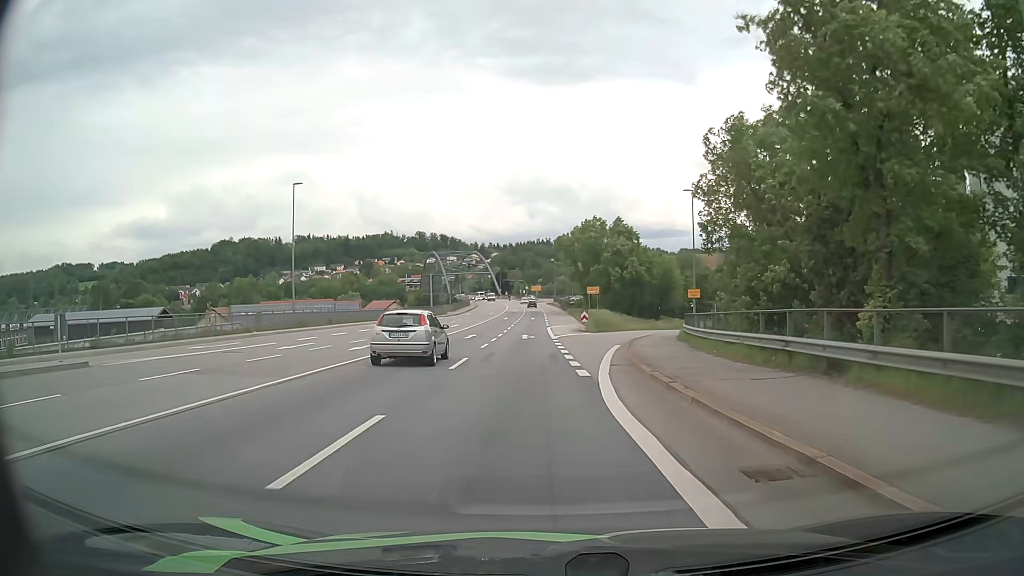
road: primary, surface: asphalt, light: Day
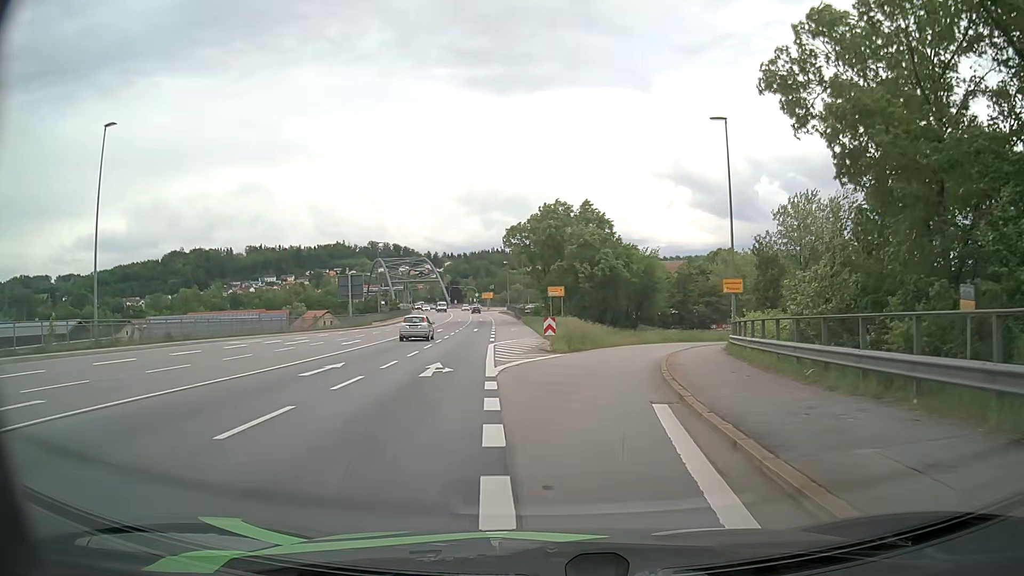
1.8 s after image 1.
(+0.5, +19.8) m; +4°
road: primary_link
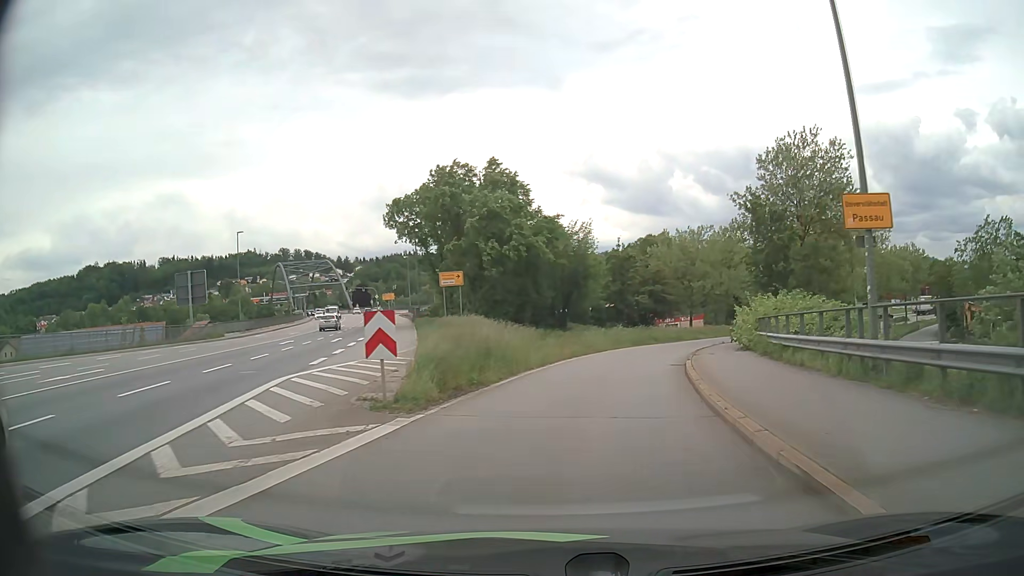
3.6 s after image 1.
(+0.8, +18.8) m; +6°
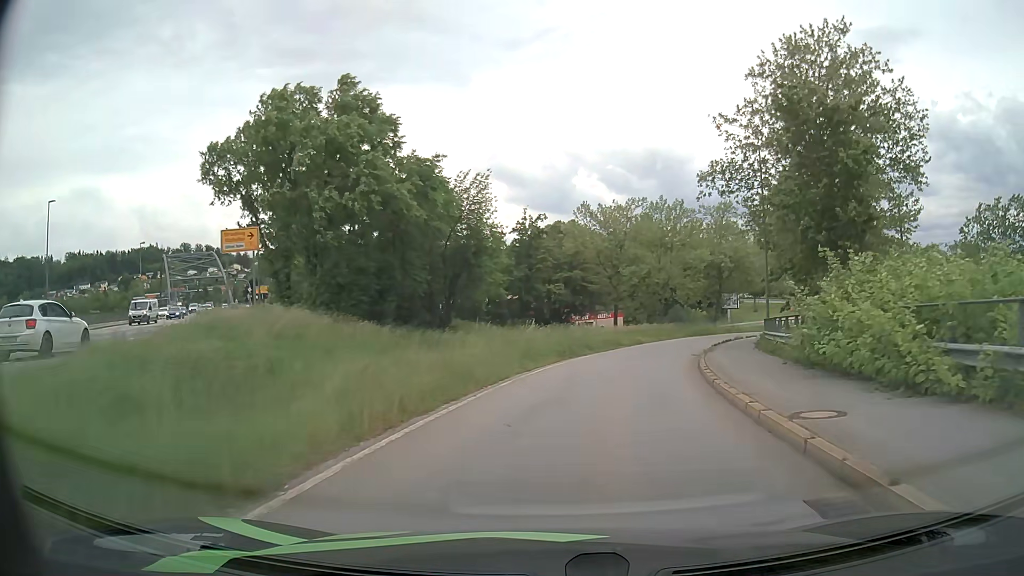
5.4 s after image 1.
(+1.3, +18.1) m; +9°
